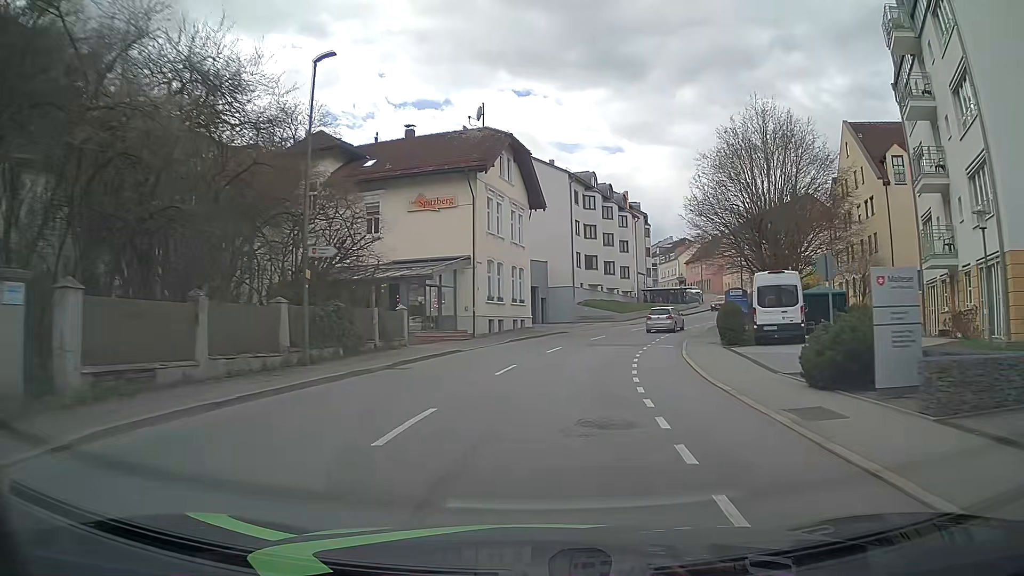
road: tertiary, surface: asphalt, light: Day
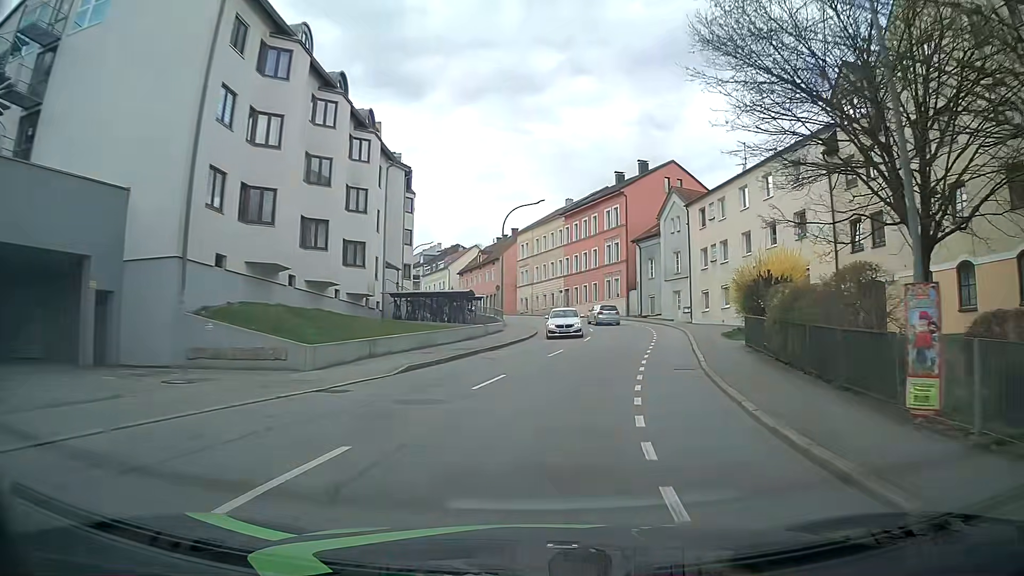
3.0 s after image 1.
(+6.1, +37.6) m; +20°
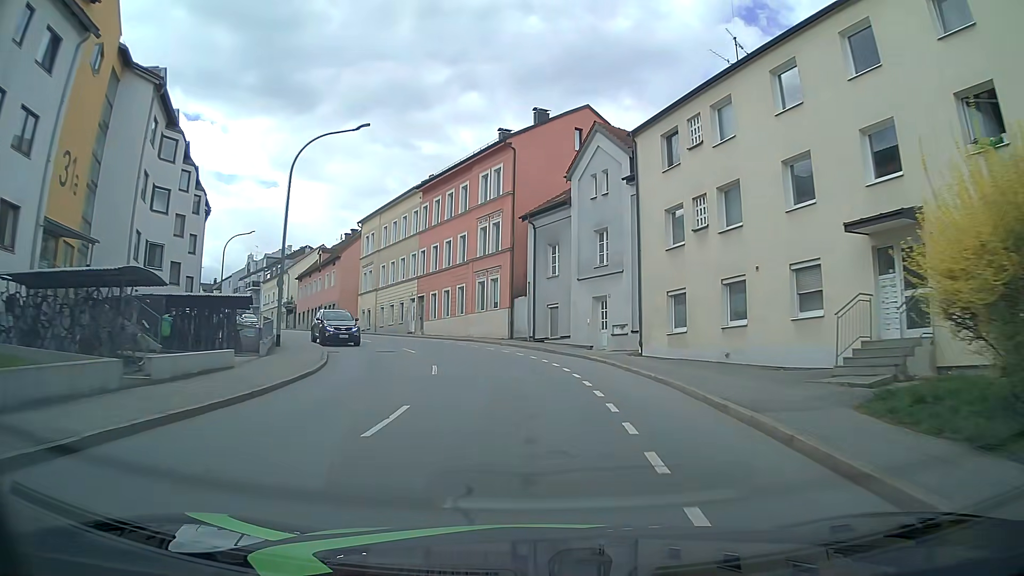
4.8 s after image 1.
(+2.6, +22.6) m; +11°
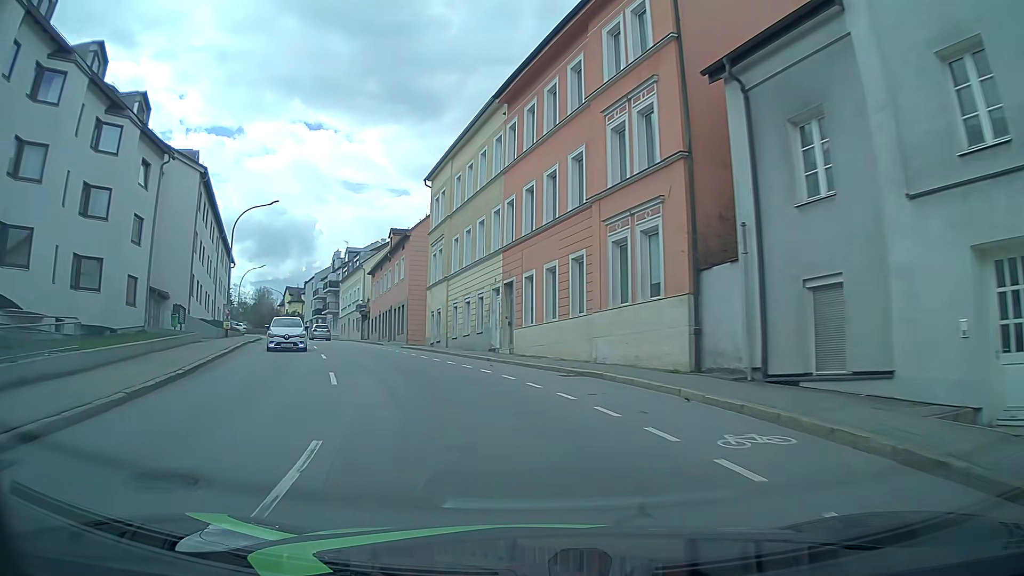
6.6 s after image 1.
(-1.4, +22.0) m; -11°
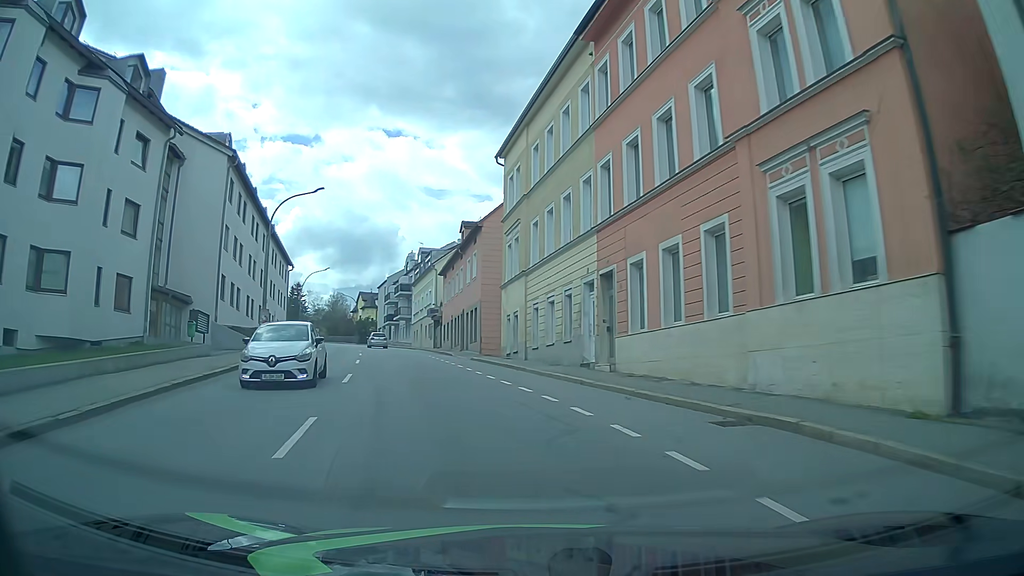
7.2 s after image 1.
(-0.4, +7.1) m; -7°
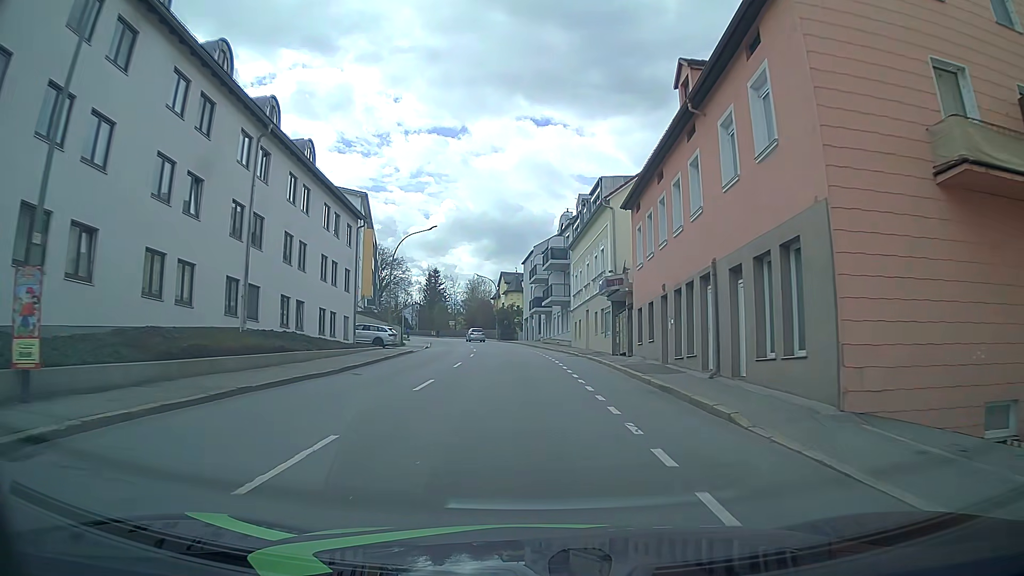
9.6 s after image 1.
(-5.4, +28.8) m; -14°
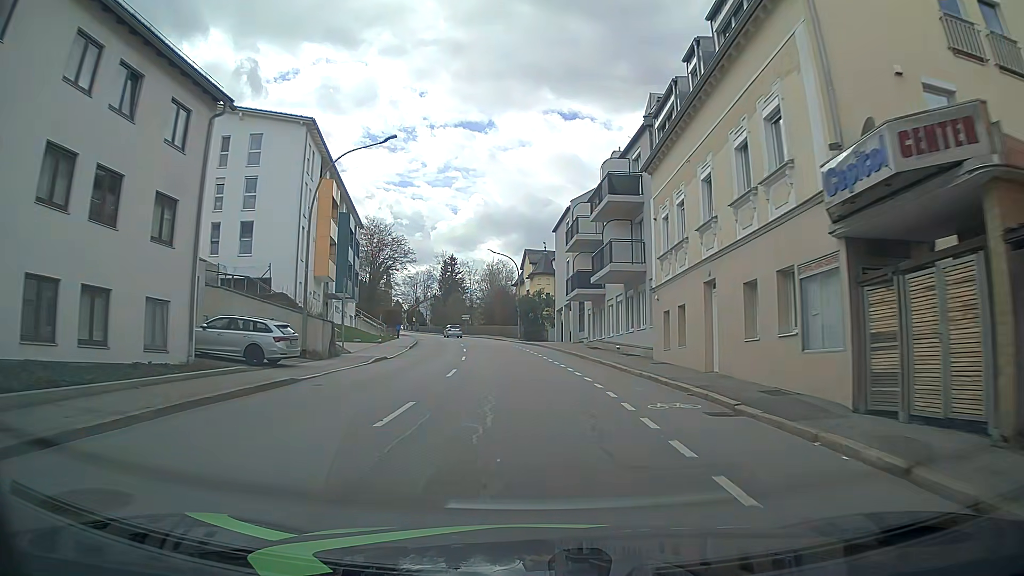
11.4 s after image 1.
(-0.6, +23.7) m; -3°
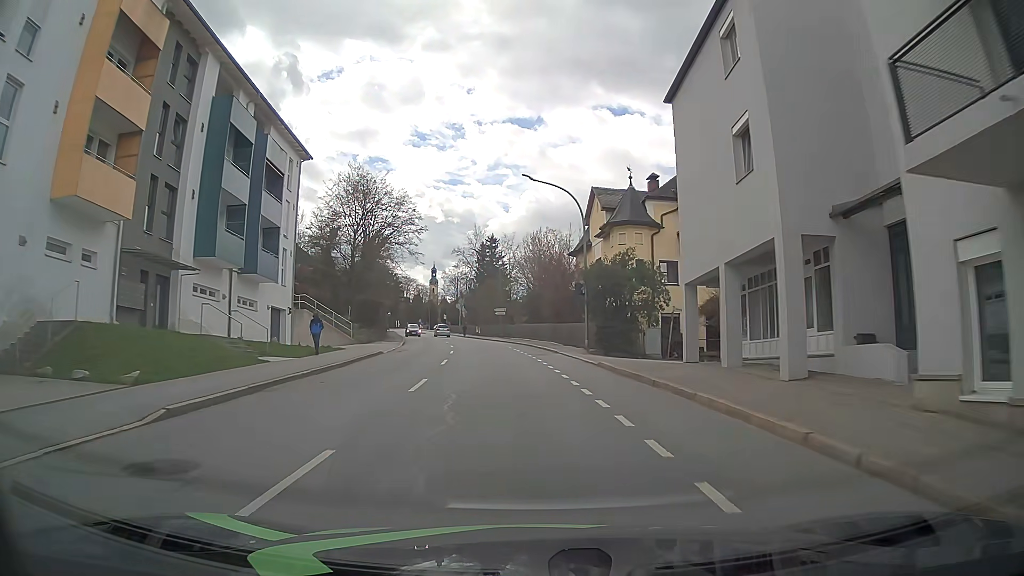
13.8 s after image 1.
(-1.3, +32.2) m; -5°
(0, +10) (0, +20) (-1, +30) (-2, +40) (-4, +50) (-5, +60) (-7, +69) (-9, +79) (-11, +89) (-13, +99) m
